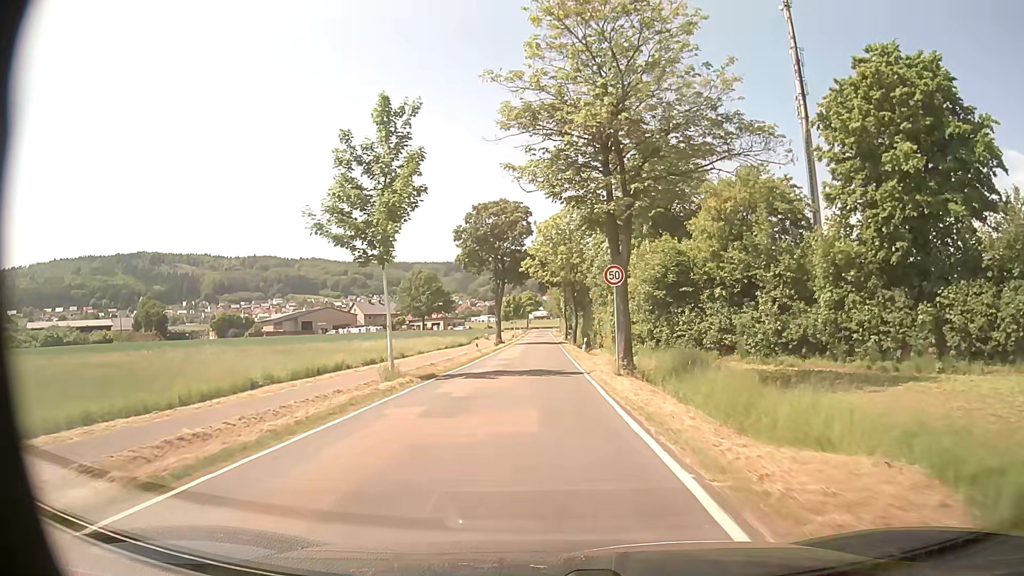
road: tertiary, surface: asphalt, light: Day
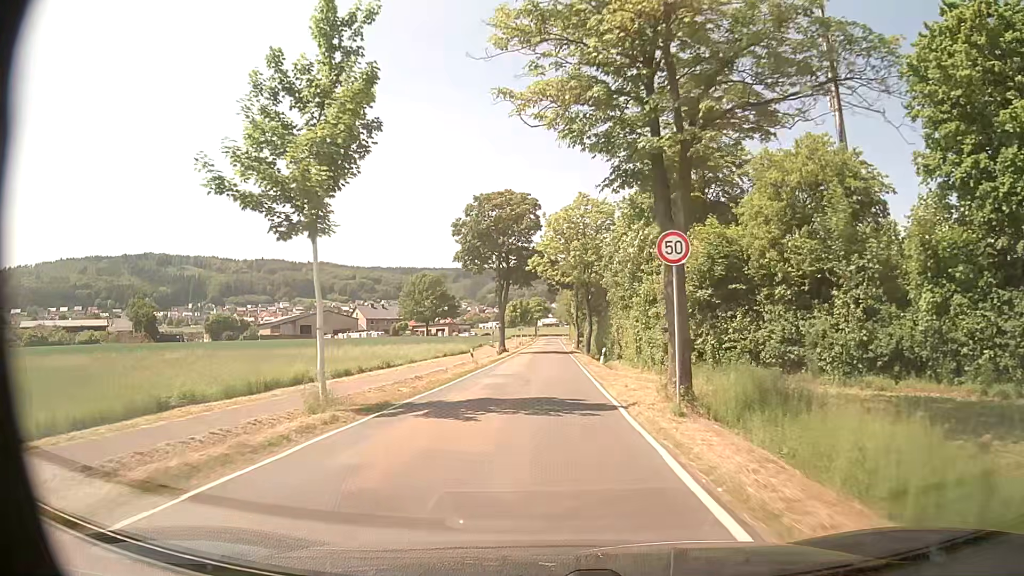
(-0.2, +8.1) m; -1°
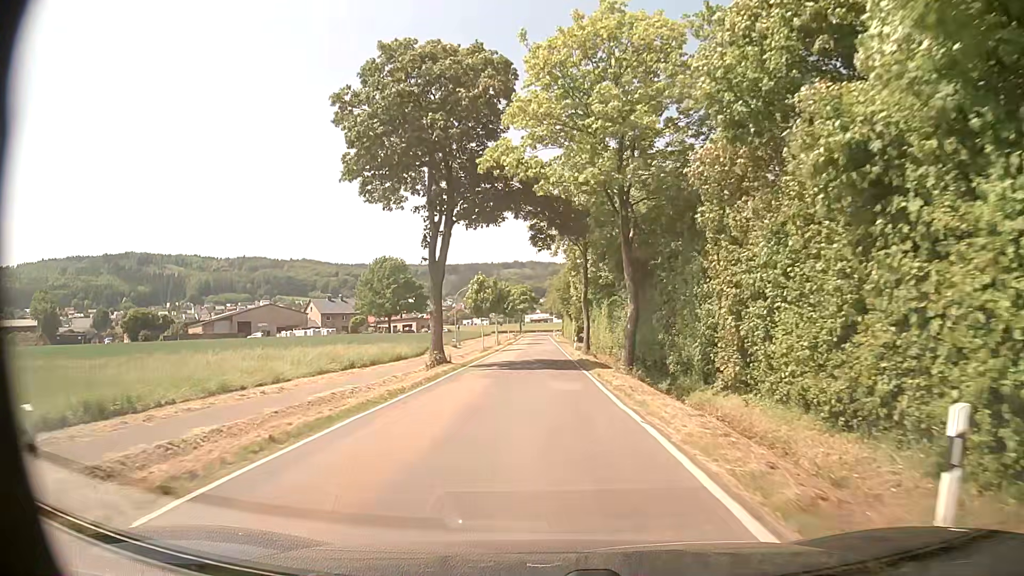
(-0.1, +33.0) m; 0°
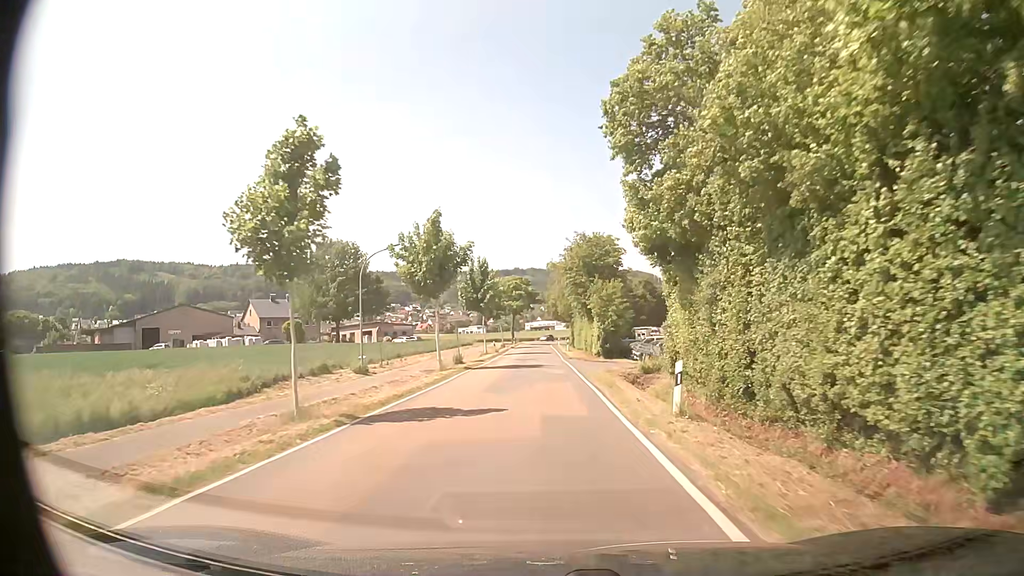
(+0.1, +40.7) m; +1°
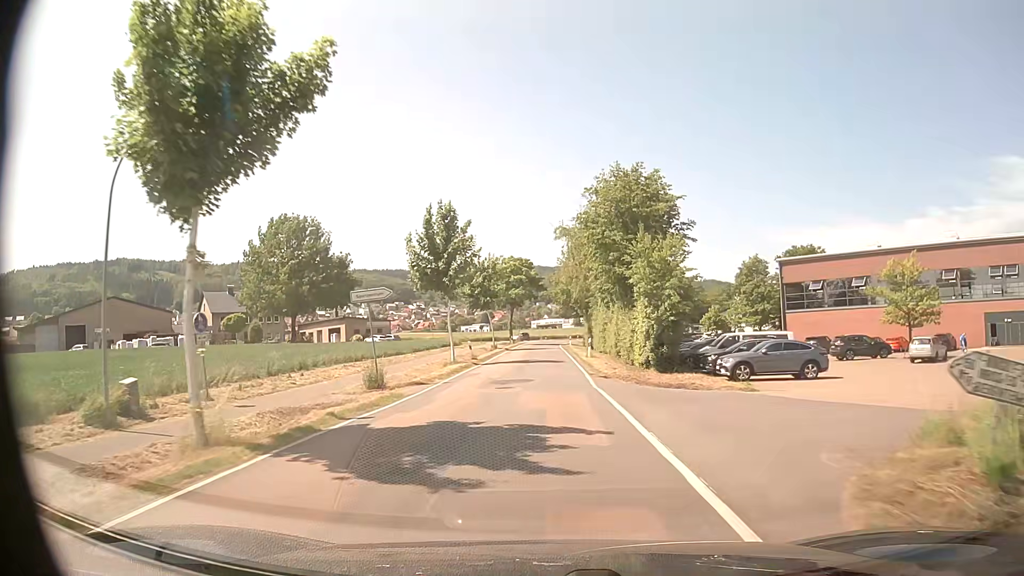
(-0.5, +24.0) m; -1°
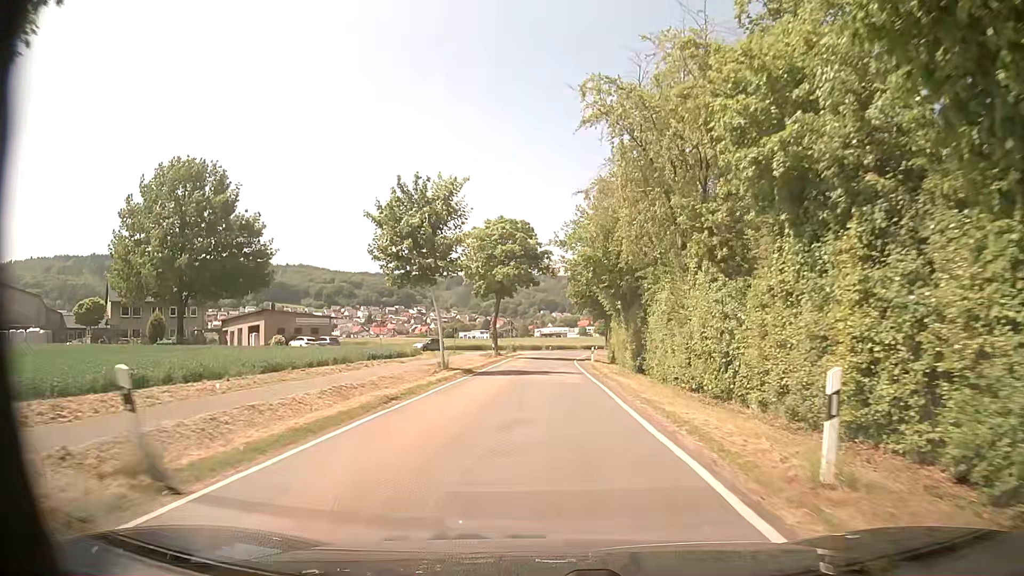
(-0.4, +32.5) m; -1°
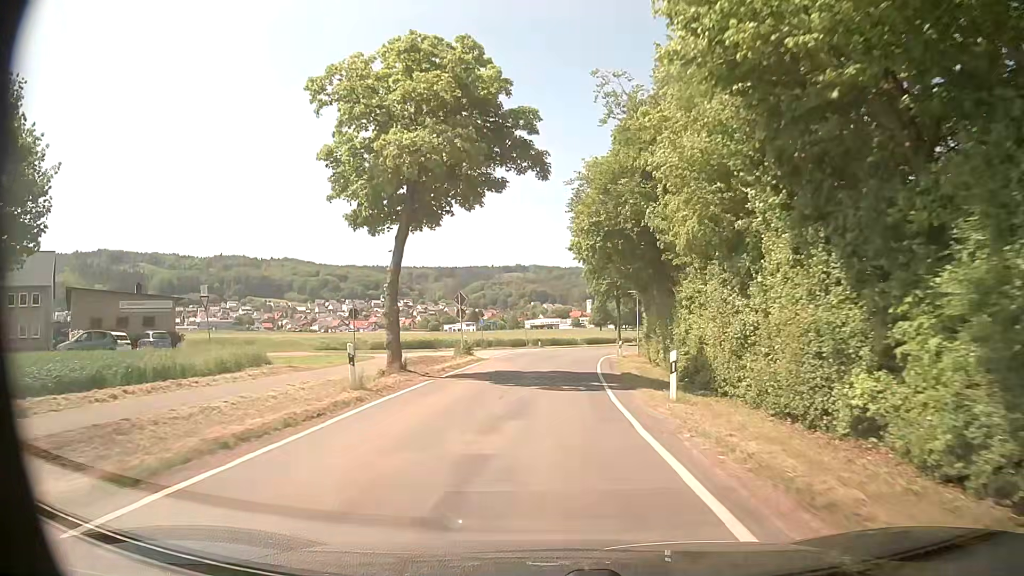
(+0.3, +32.3) m; 0°
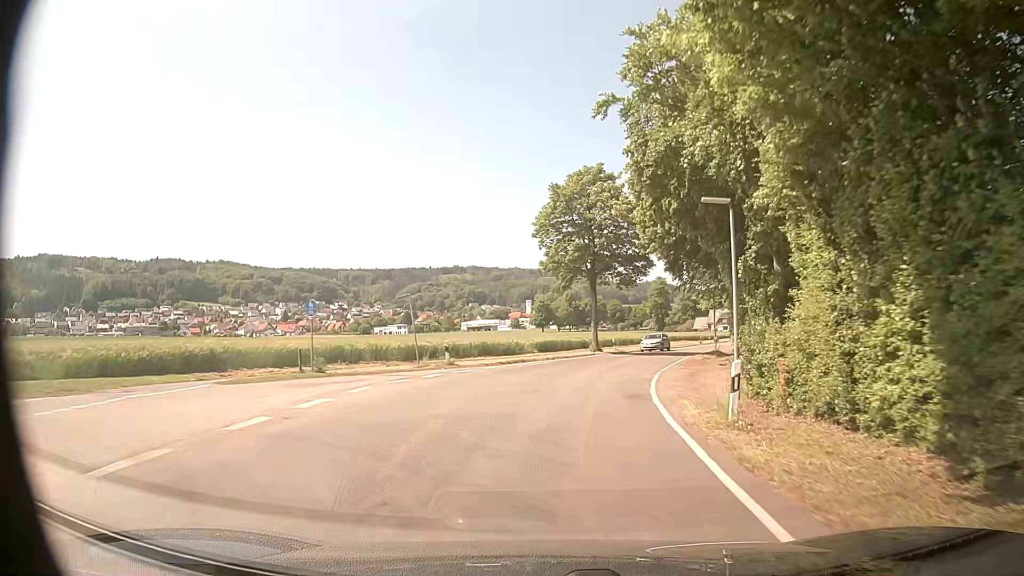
(+0.8, +32.1) m; +5°
